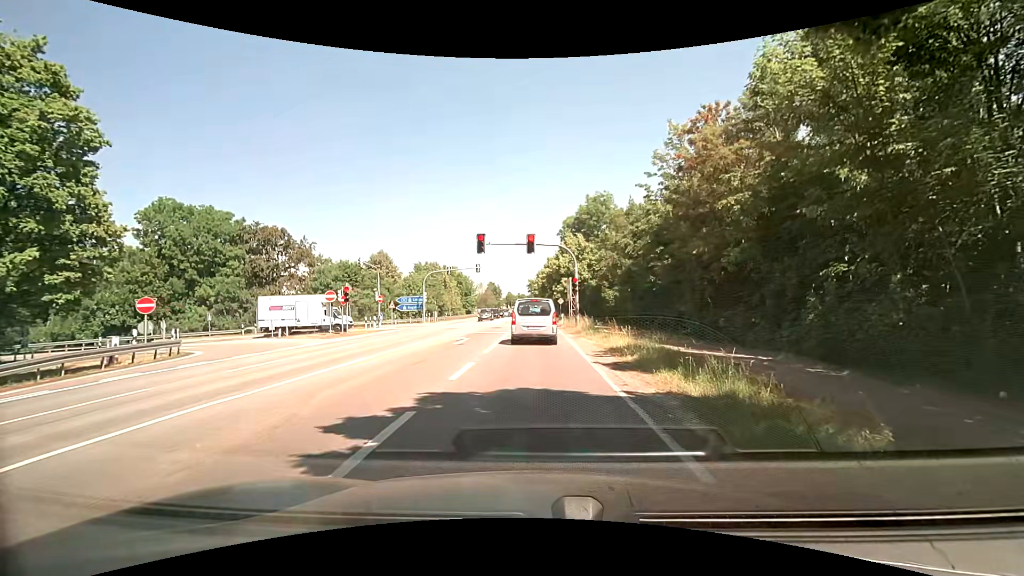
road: secondary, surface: asphalt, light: Day
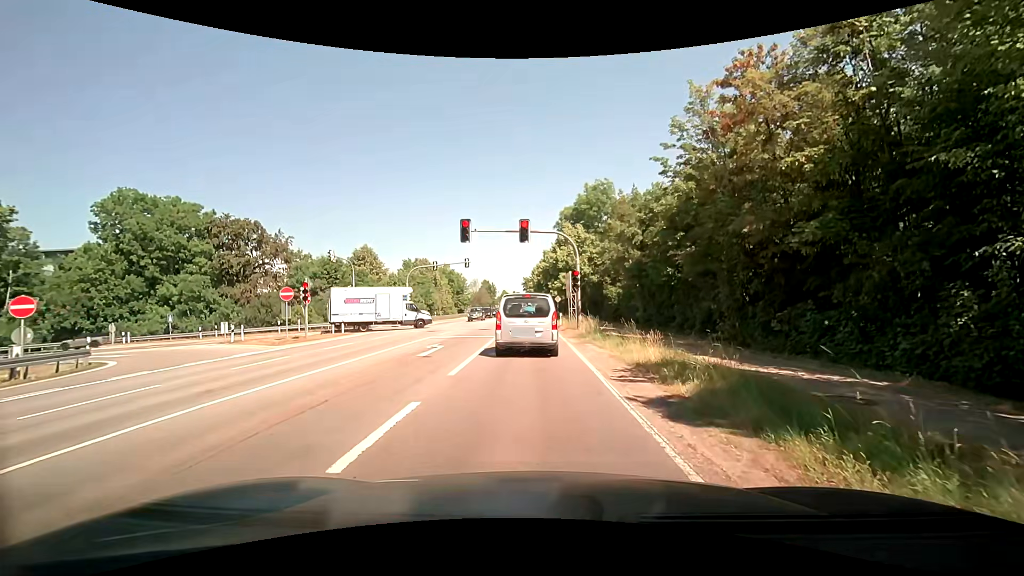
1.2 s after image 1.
(+0.1, +5.2) m; -1°
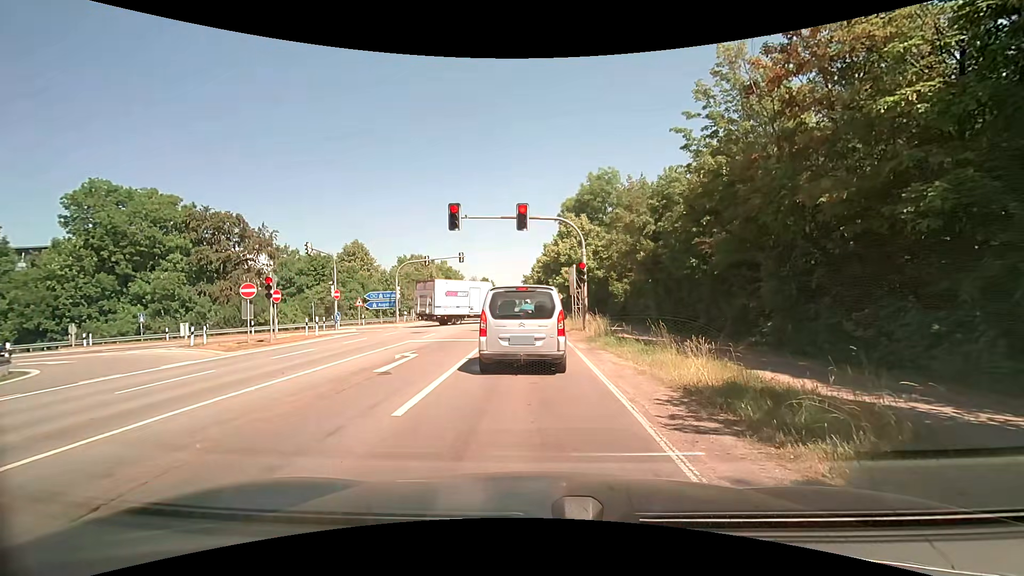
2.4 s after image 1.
(+0.2, +3.8) m; +3°
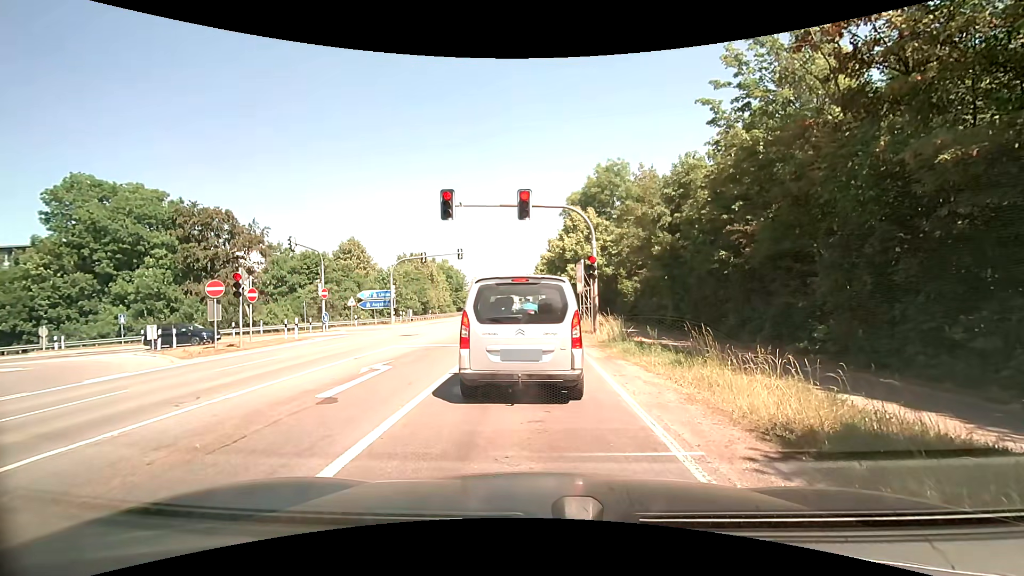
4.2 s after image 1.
(0.0, +2.9) m; 0°
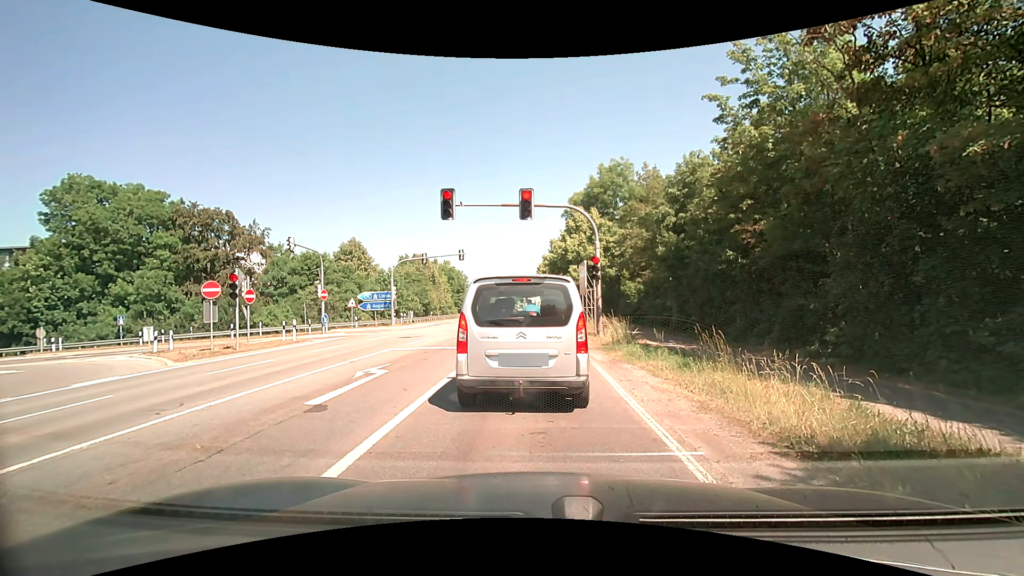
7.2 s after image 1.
(0.0, +0.5) m; 0°
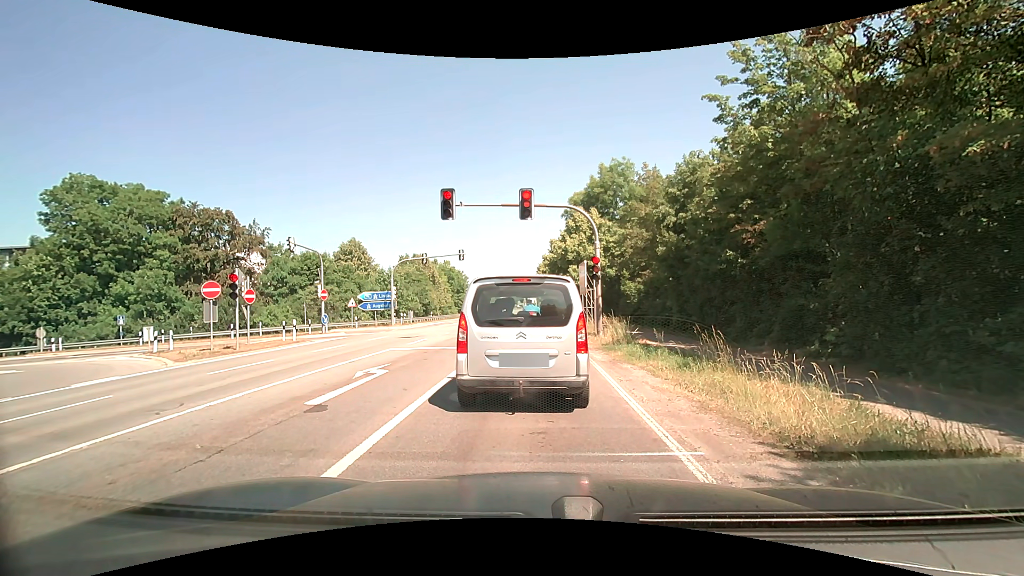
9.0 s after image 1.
(0.0, 0.0) m; 0°
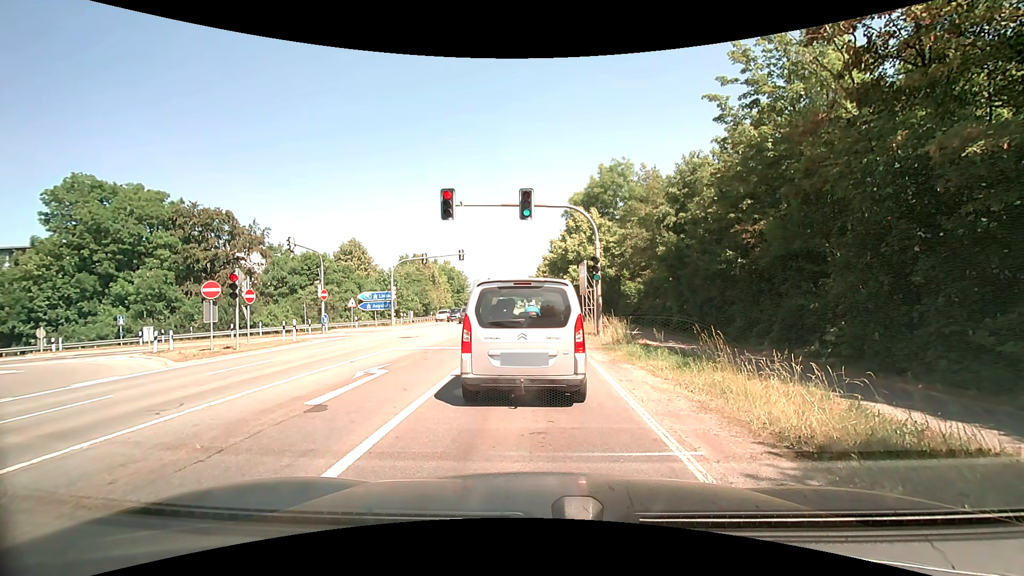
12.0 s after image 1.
(0.0, 0.0) m; 0°
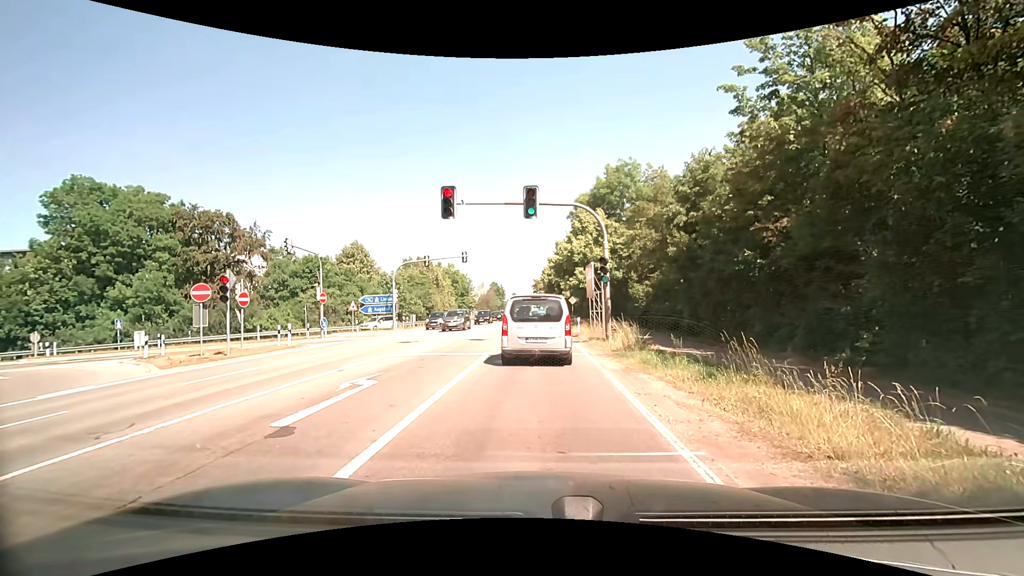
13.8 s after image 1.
(0.0, +1.2) m; -3°
(0, +10) (+1, +20) (+1, +30) (+1, +40) (+2, +50) (+2, +60) (+2, +70) (+2, +80) (+2, +90) (+3, +100) m
